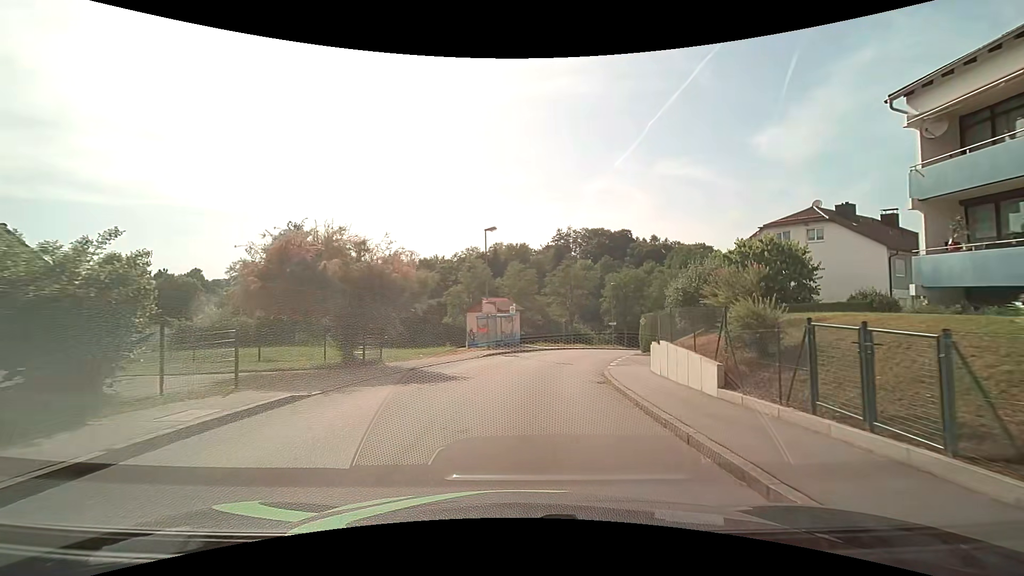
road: unclassified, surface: asphalt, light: Day
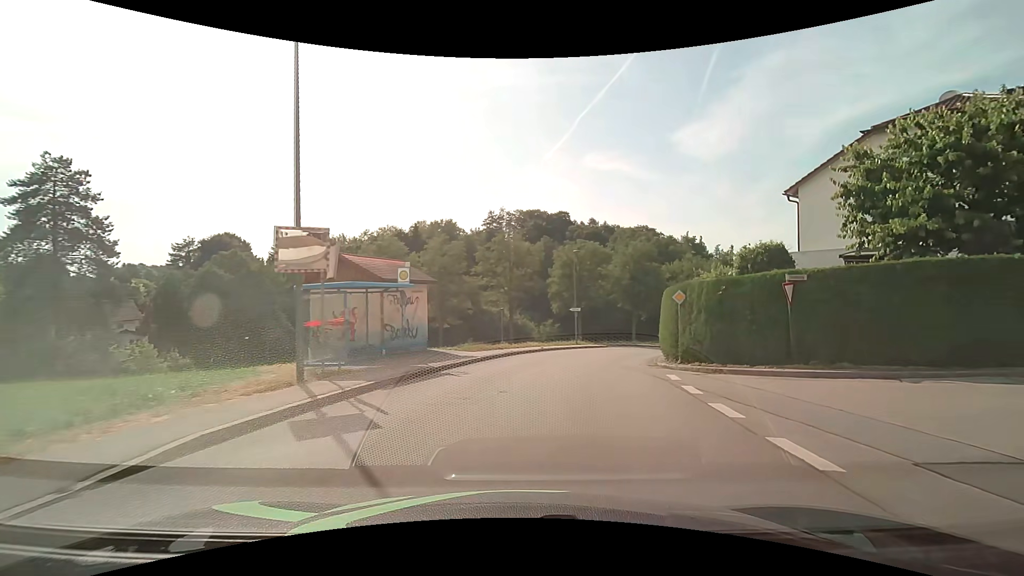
(+0.9, +21.2) m; +7°
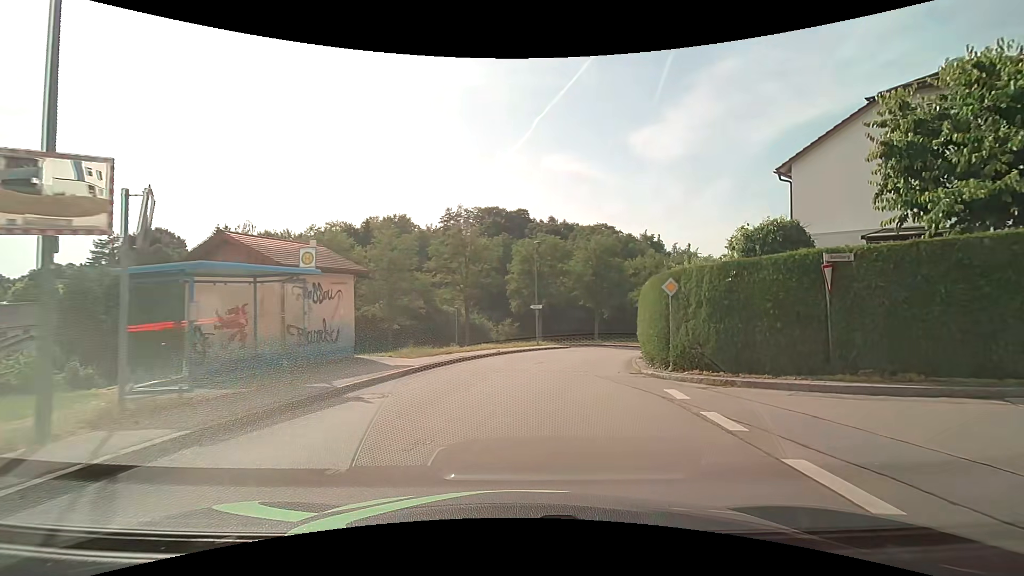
(+0.2, +4.4) m; +4°
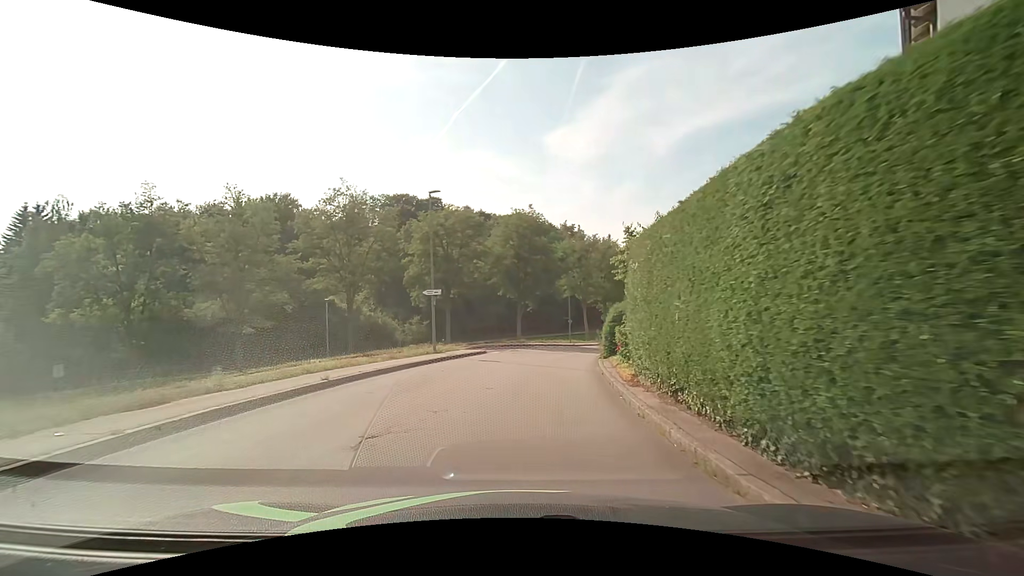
(+1.4, +13.5) m; +10°
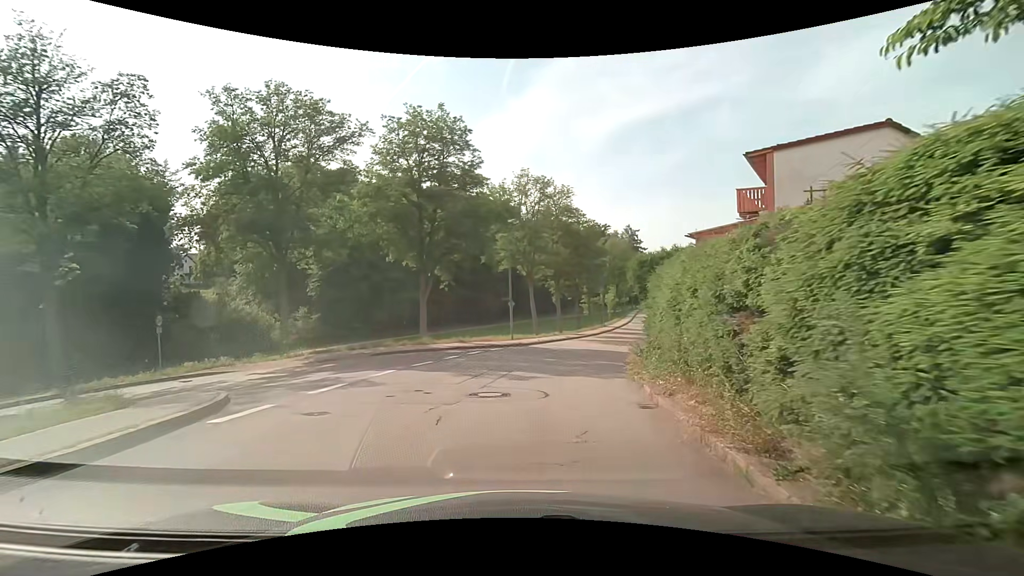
(+1.6, +22.0) m; +8°
(0, +10) (-2, +19) (-11, +21) (-21, +19) (-30, +14) (-39, +10) (-49, +6) (-58, +4) (-68, +3) (-78, +2) m
